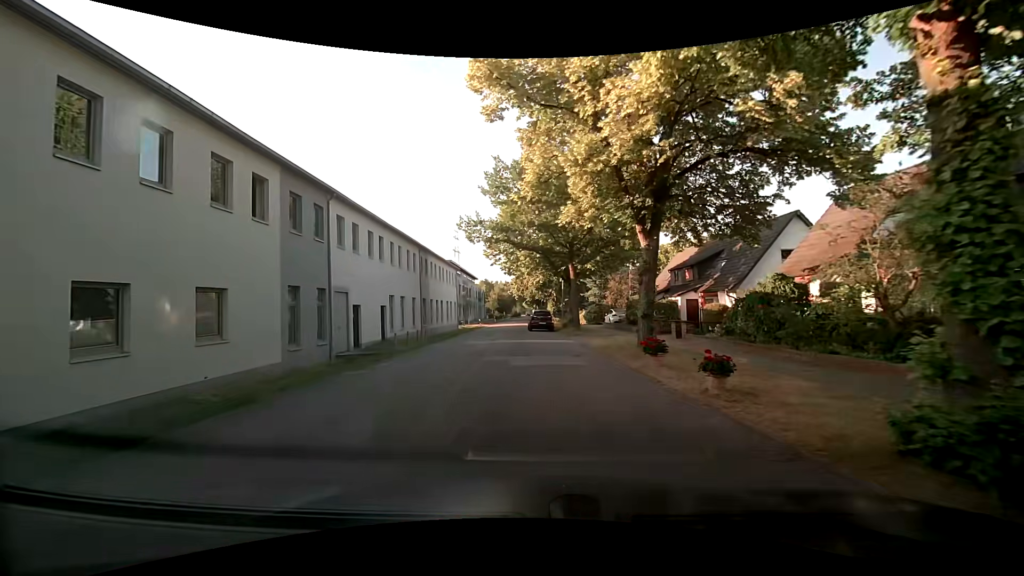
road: residential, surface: asphalt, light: Day
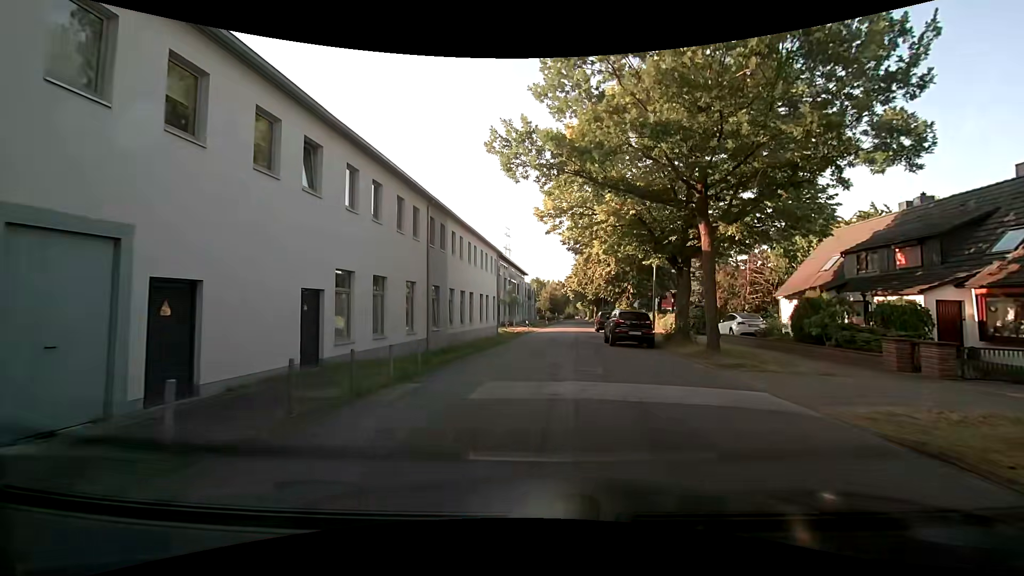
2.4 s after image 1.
(-1.4, +15.6) m; -7°
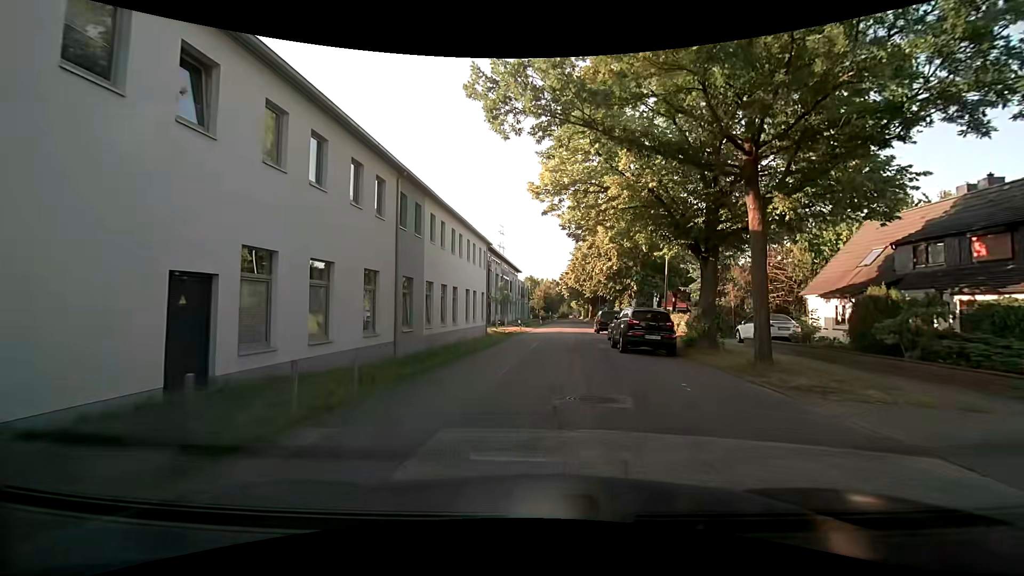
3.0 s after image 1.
(0.0, +4.3) m; +1°
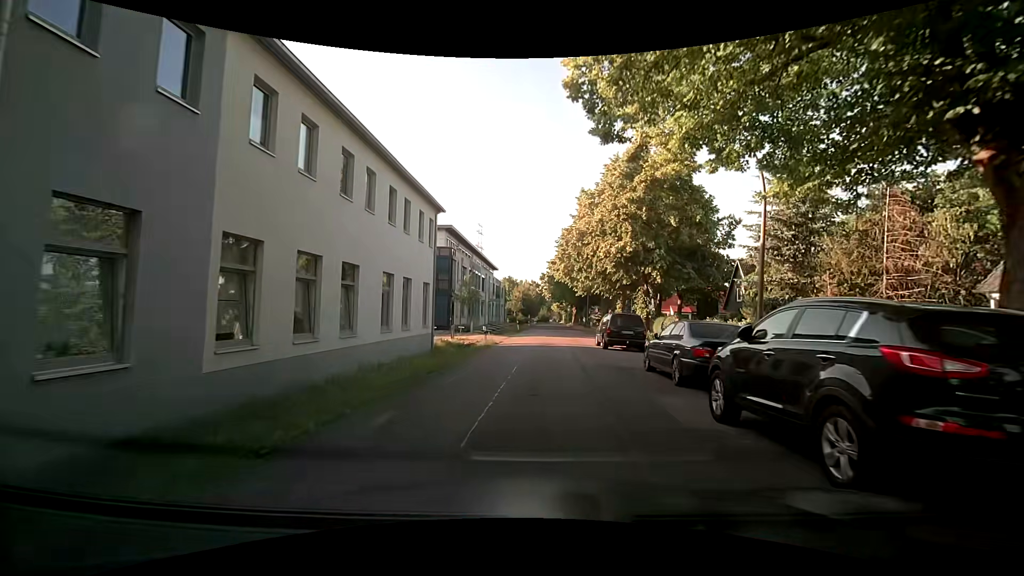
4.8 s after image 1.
(+0.4, +13.6) m; +3°
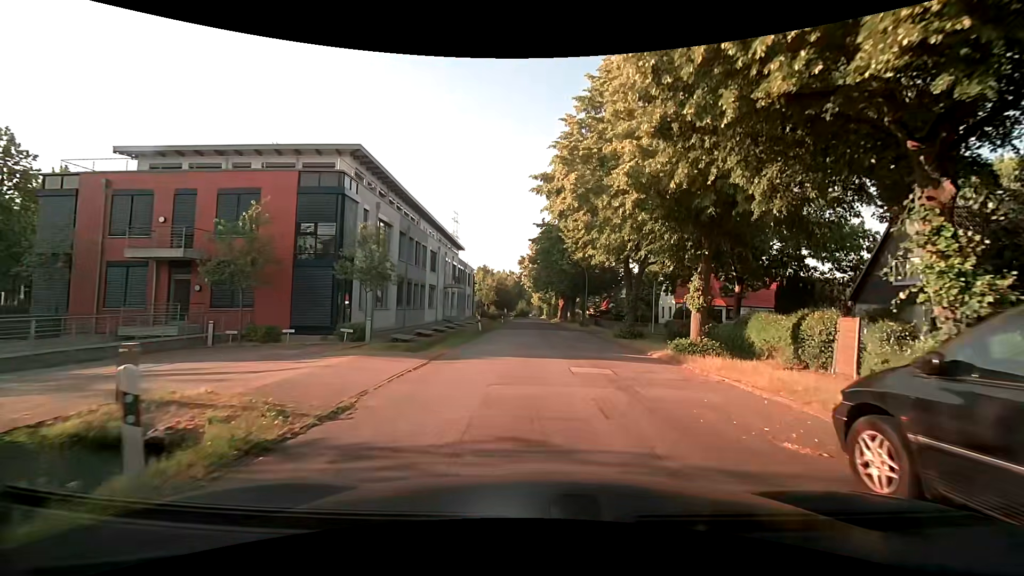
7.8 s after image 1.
(+0.5, +22.7) m; +3°
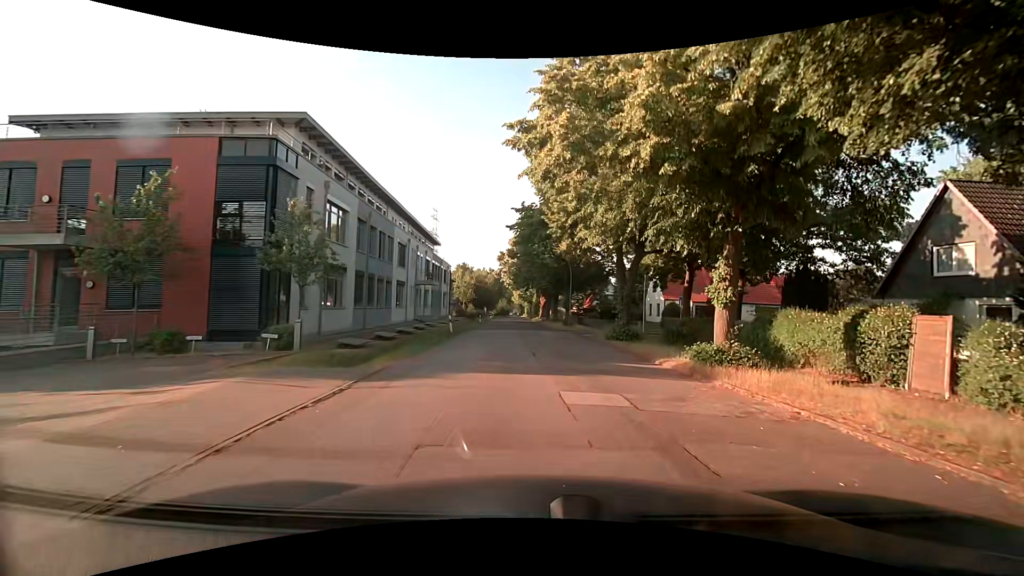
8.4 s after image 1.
(+0.1, +4.3) m; +3°
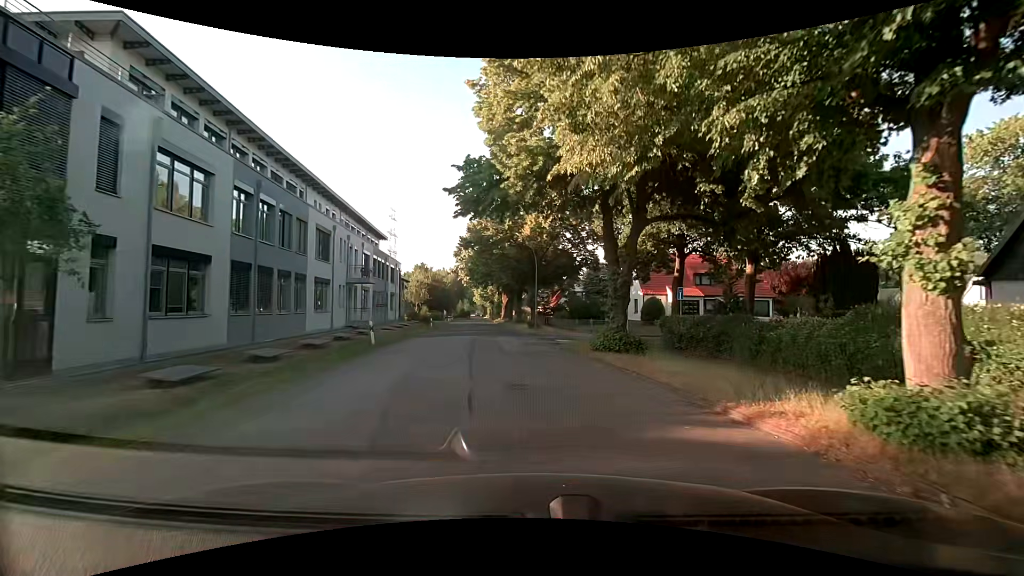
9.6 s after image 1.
(+0.2, +8.3) m; +3°
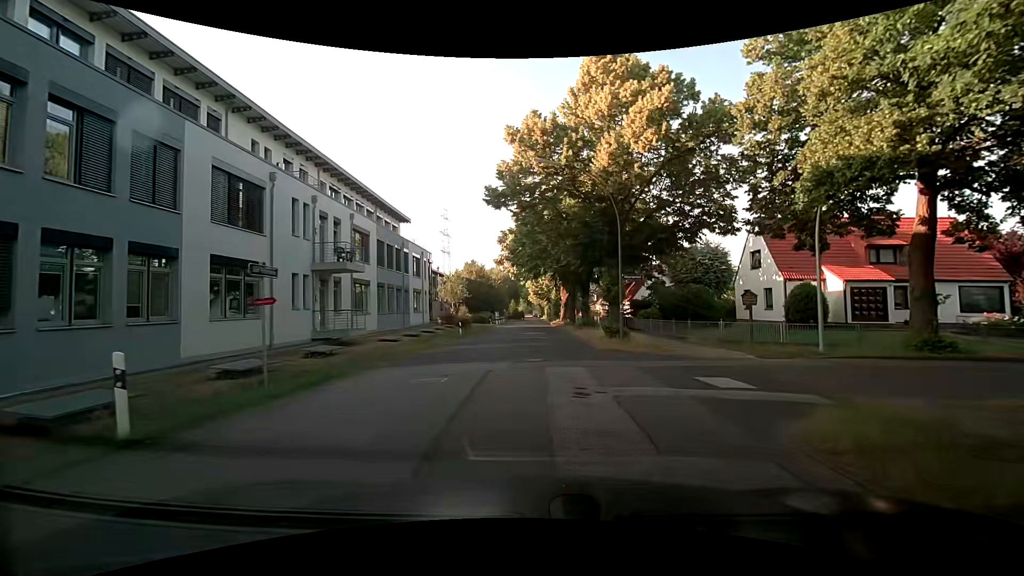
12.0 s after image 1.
(-0.7, +15.8) m; -7°
(0, +10) (0, +20) (0, +30) (0, +40) (+1, +50) (+1, +60) (+1, +70) (+1, +80) (+1, +90) (+2, +100) m
